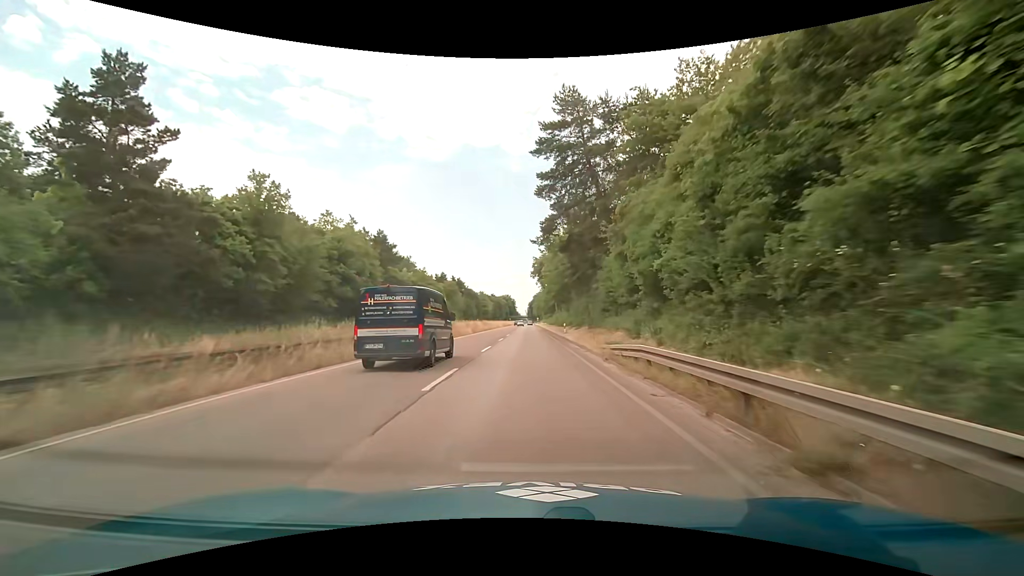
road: trunk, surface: asphalt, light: Day
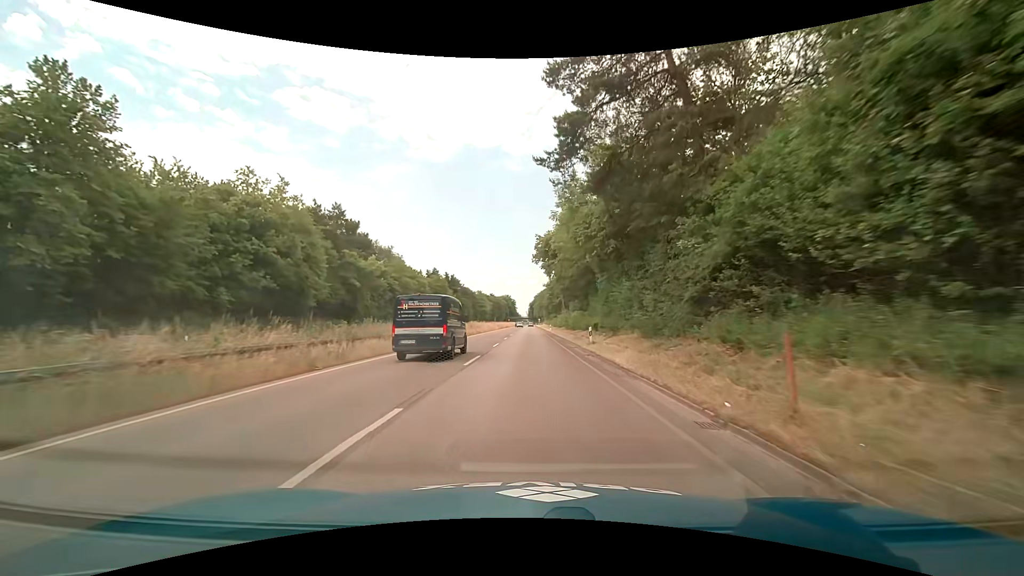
(0.0, +18.2) m; 0°
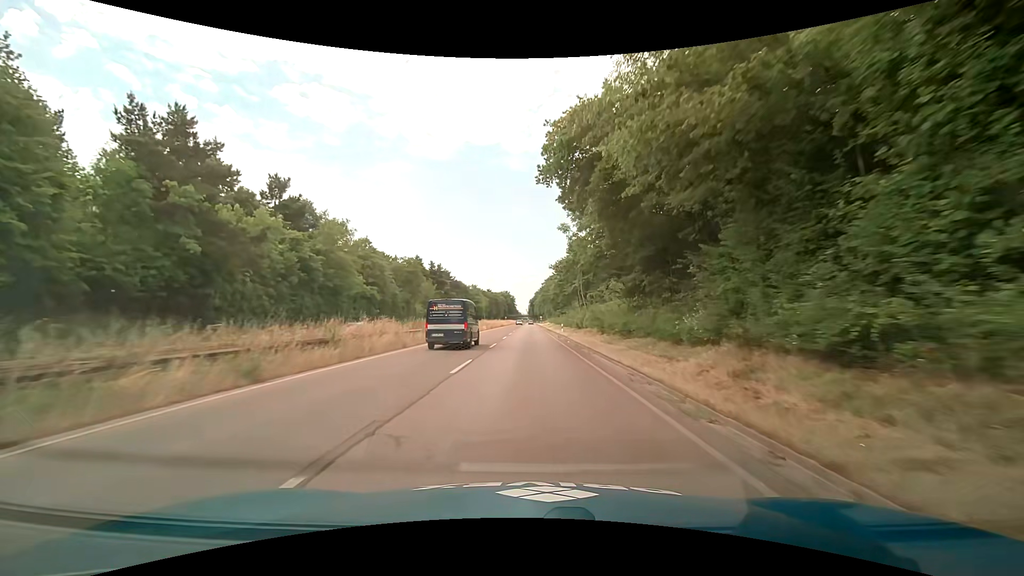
(-0.2, +27.4) m; -1°
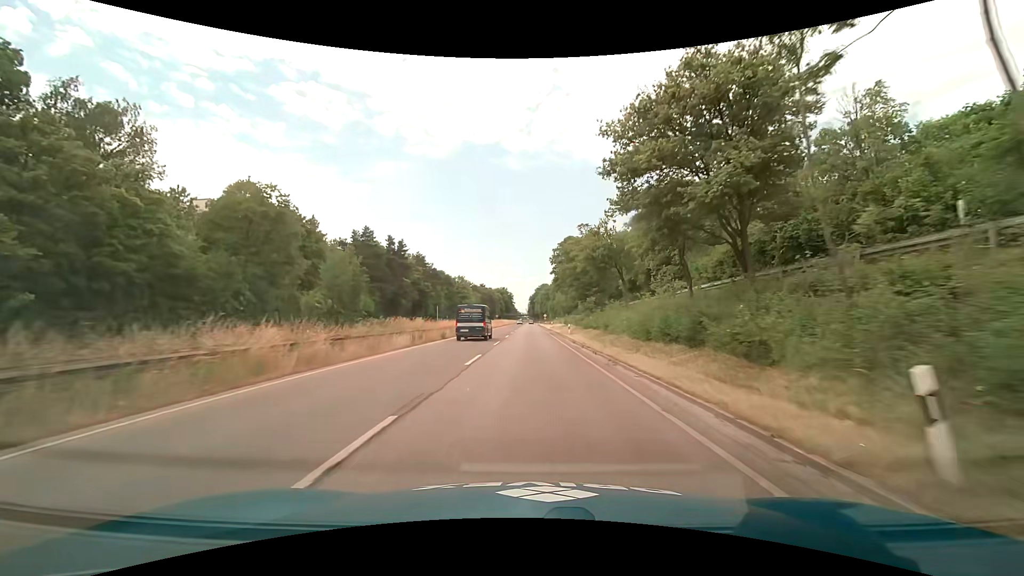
(+0.4, +45.7) m; 0°
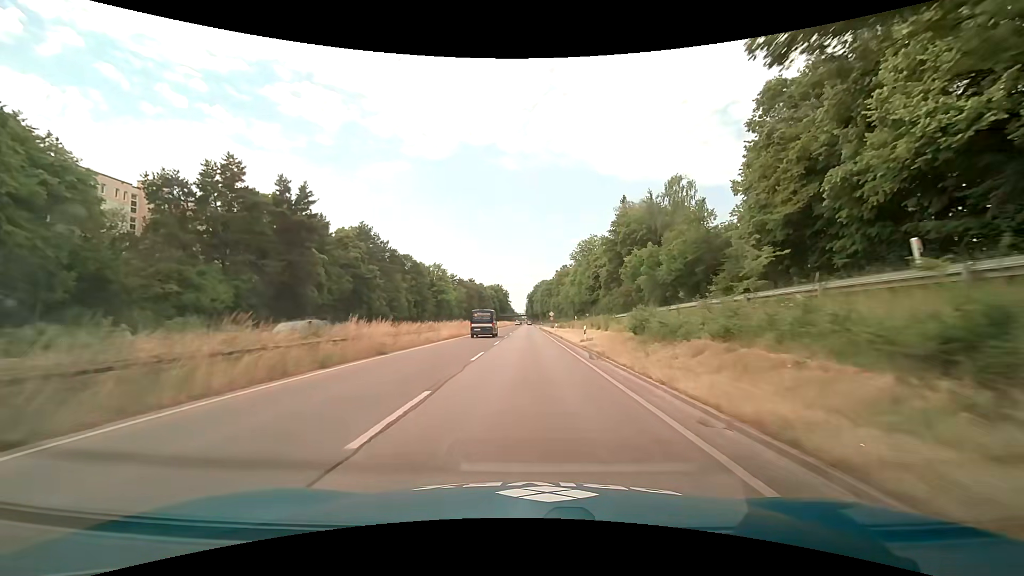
(+0.2, +45.8) m; +1°
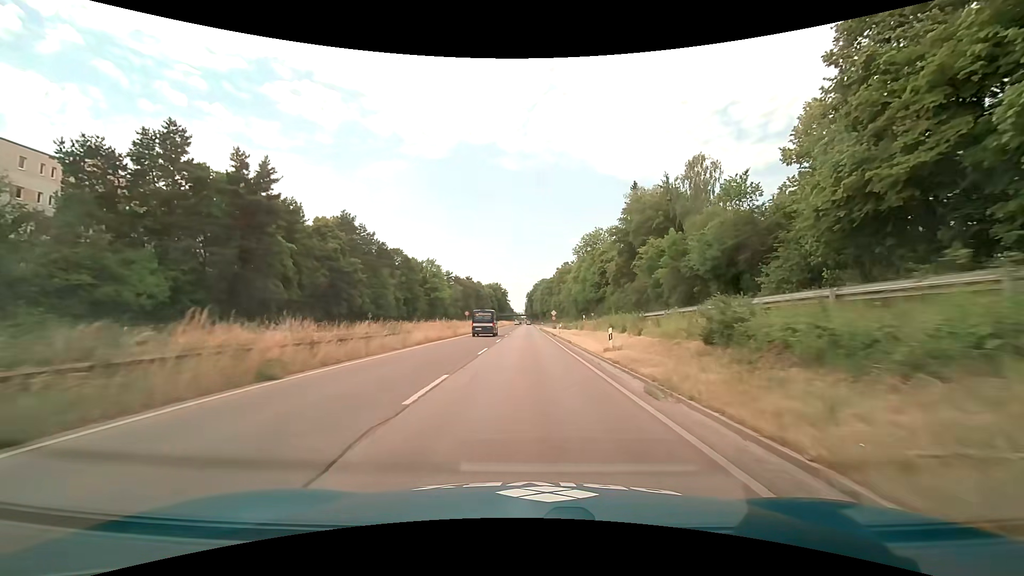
(0.0, +9.2) m; 0°
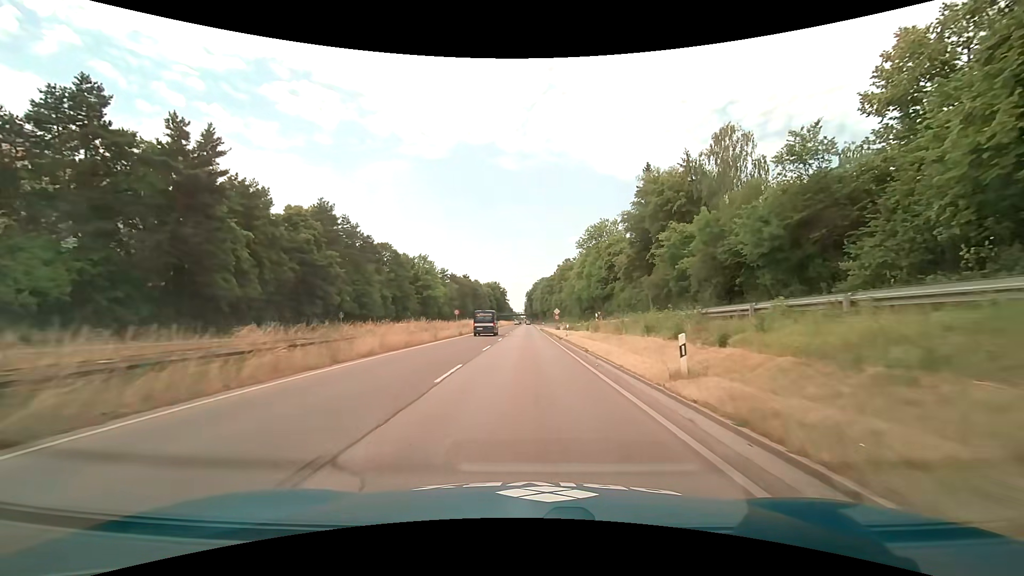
(0.0, +9.2) m; 0°
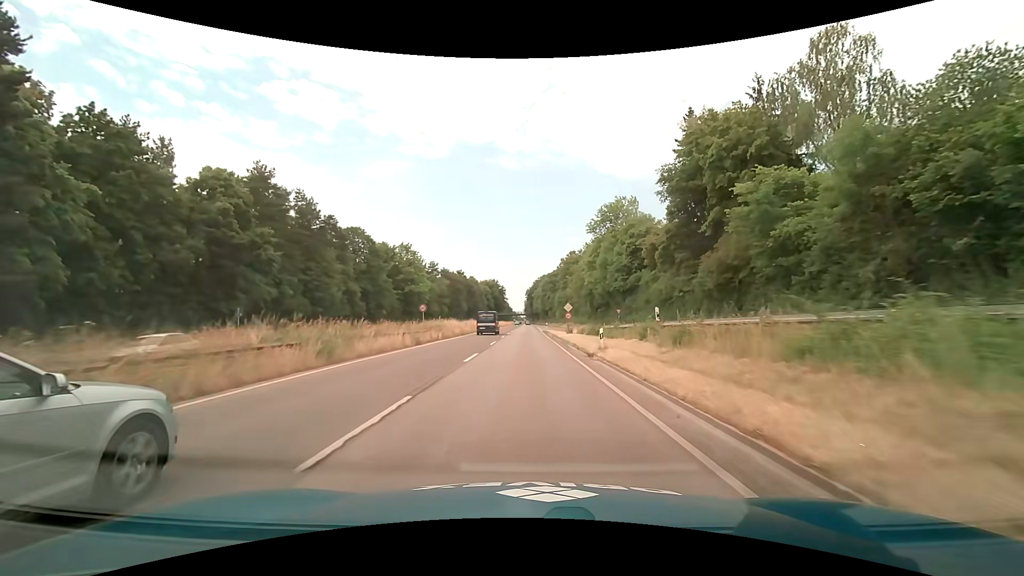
(0.0, +18.4) m; 0°
(0, +10) (0, +20) (0, +30) (0, +40) (0, +50) (0, +60) (0, +70) (0, +80) (0, +90) (0, +100) m
